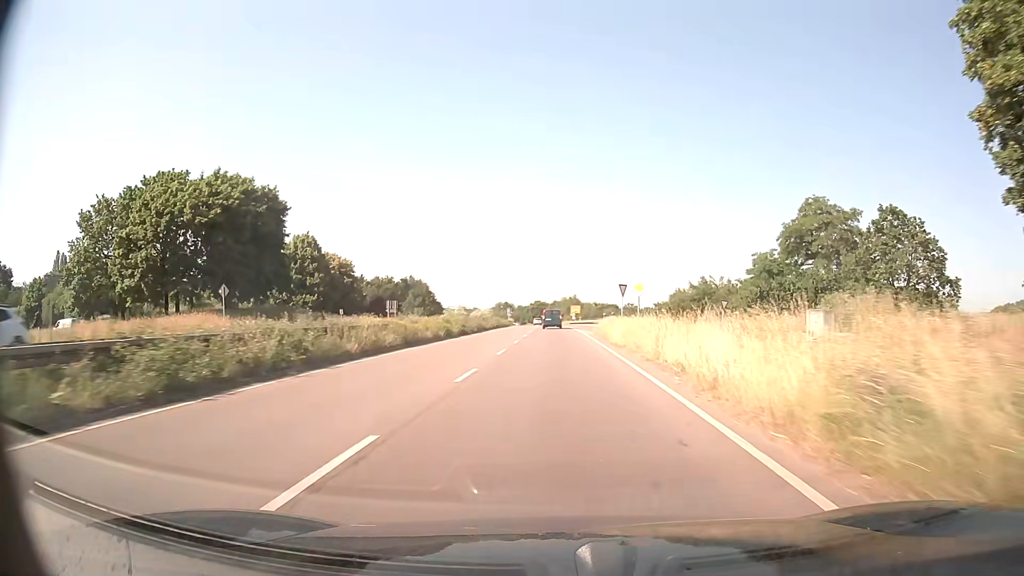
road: trunk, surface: asphalt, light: Day
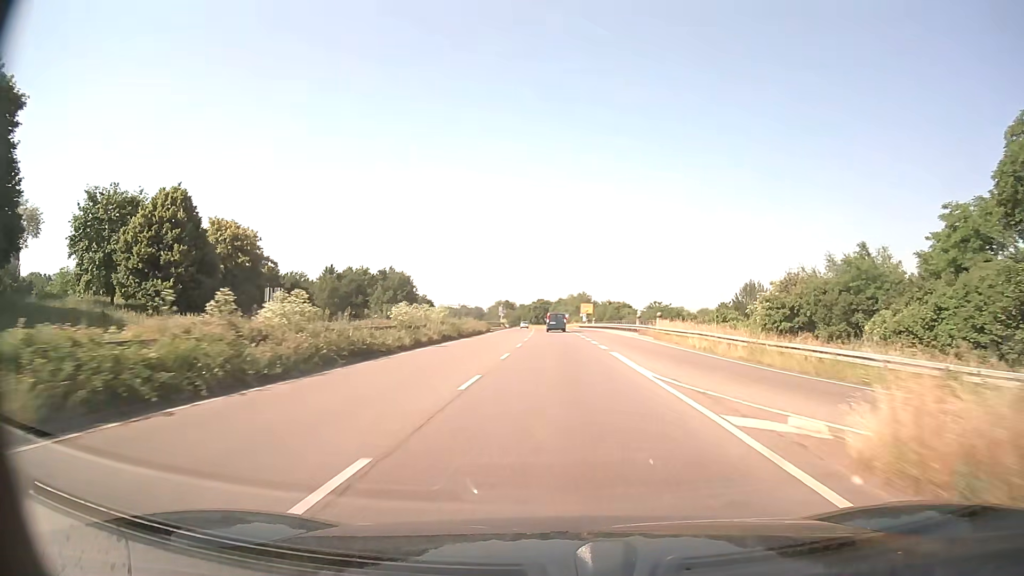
(-0.2, +37.1) m; 0°
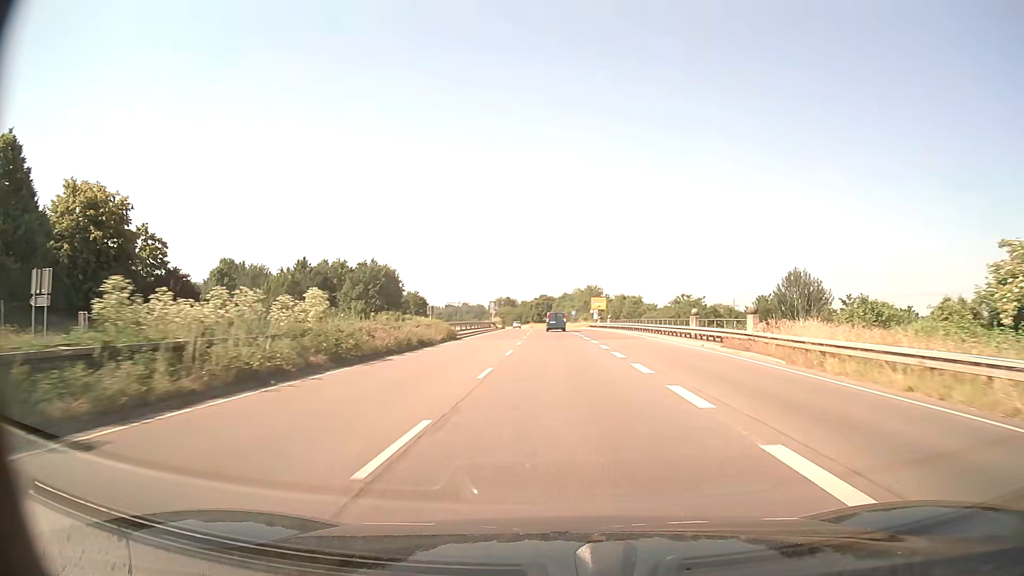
(-0.1, +24.8) m; 0°
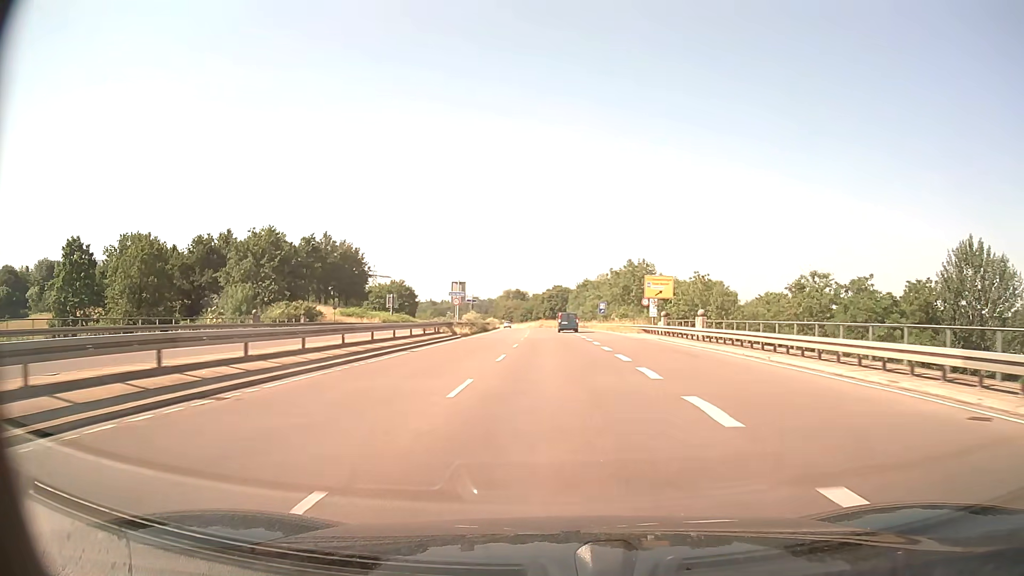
(-0.4, +49.7) m; -1°
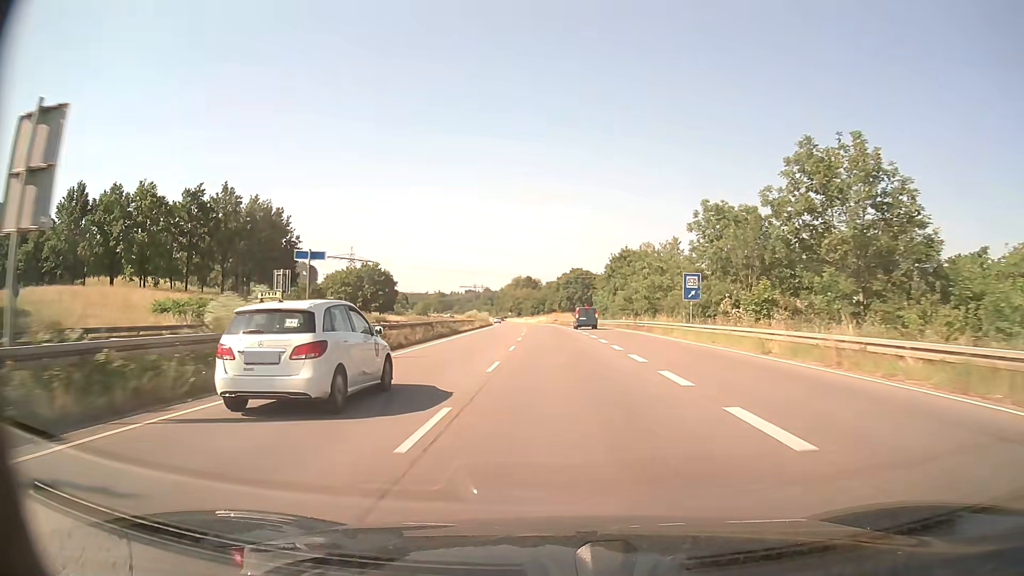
(-0.7, +49.7) m; -1°
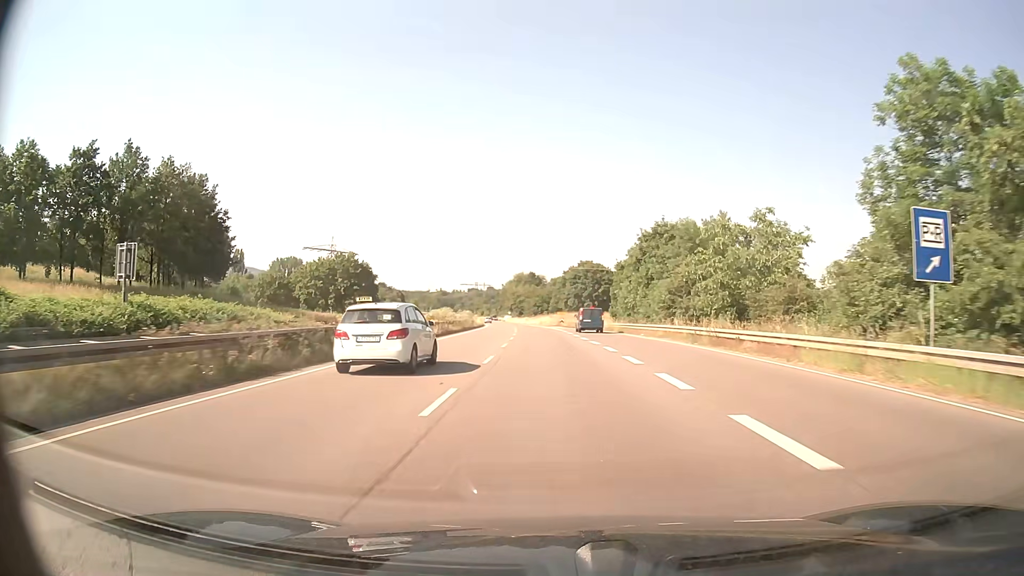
(-0.1, +24.8) m; 0°
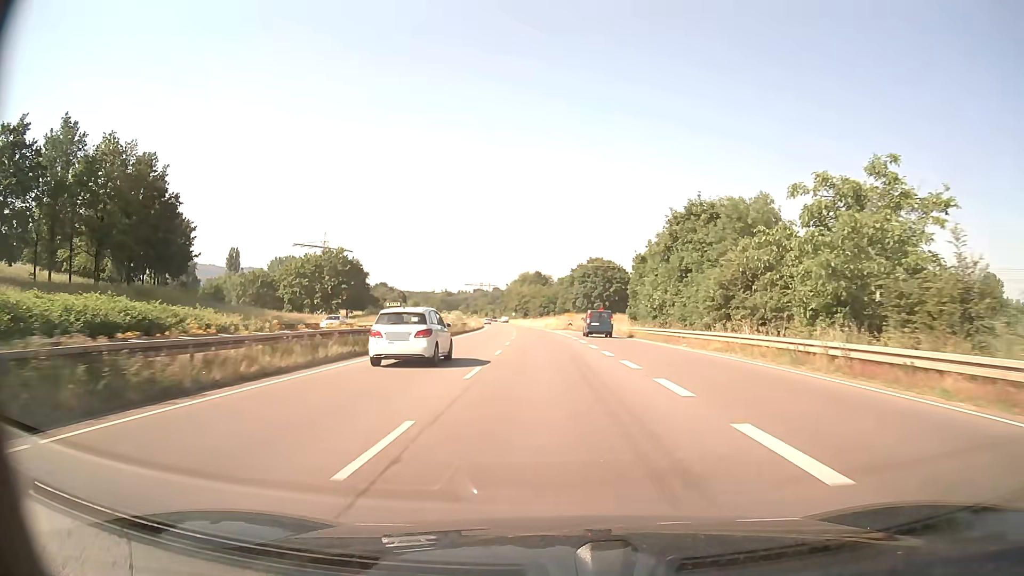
(-0.1, +12.4) m; -1°
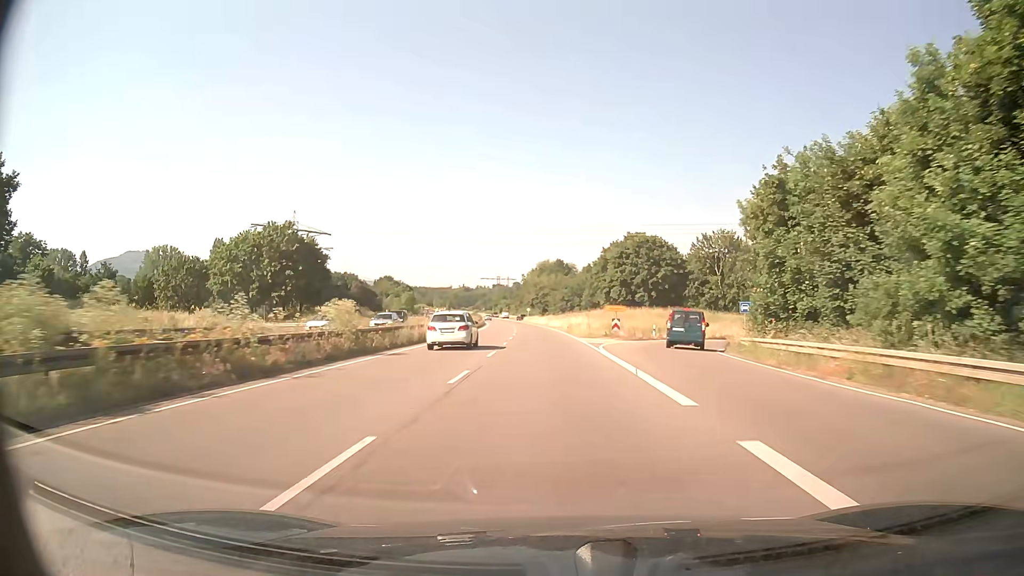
(-0.6, +37.2) m; -2°
(0, +10) (0, +20) (0, +30) (-1, +40) (-1, +50) (-2, +60) (-2, +70) (-3, +80) (-3, +90) (-4, +100) m
